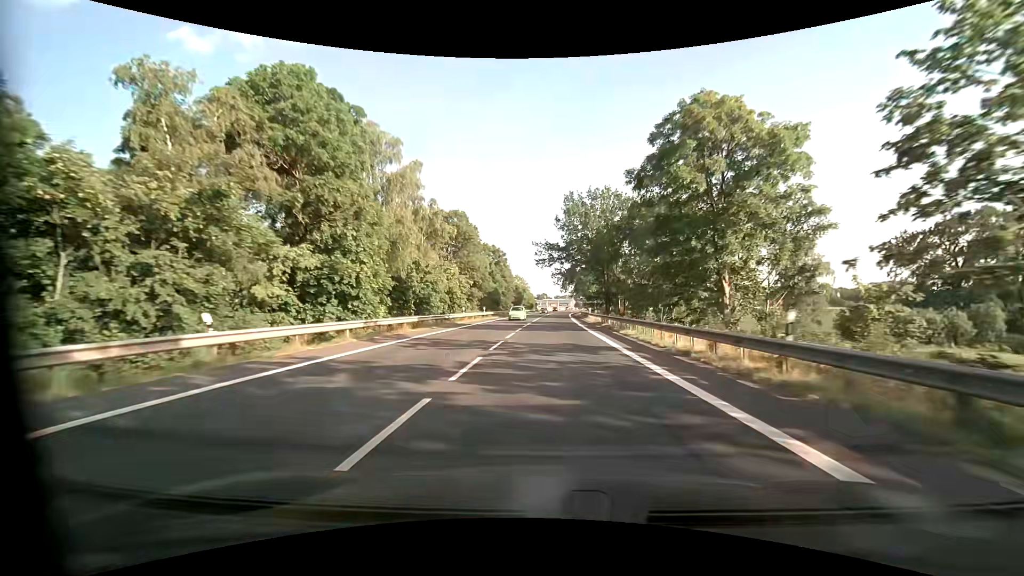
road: primary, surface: asphalt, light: Day
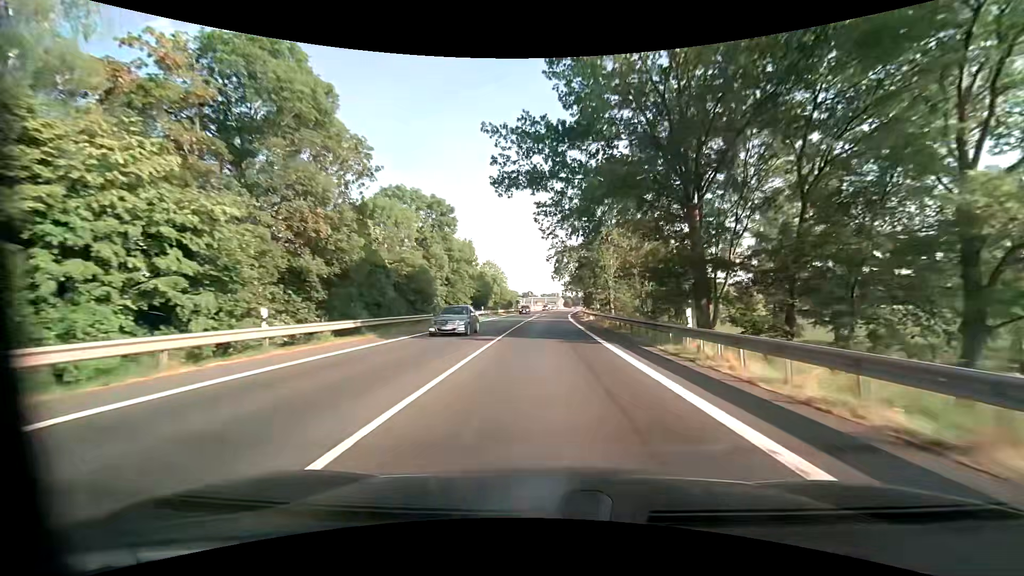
(+0.6, +45.2) m; +2°
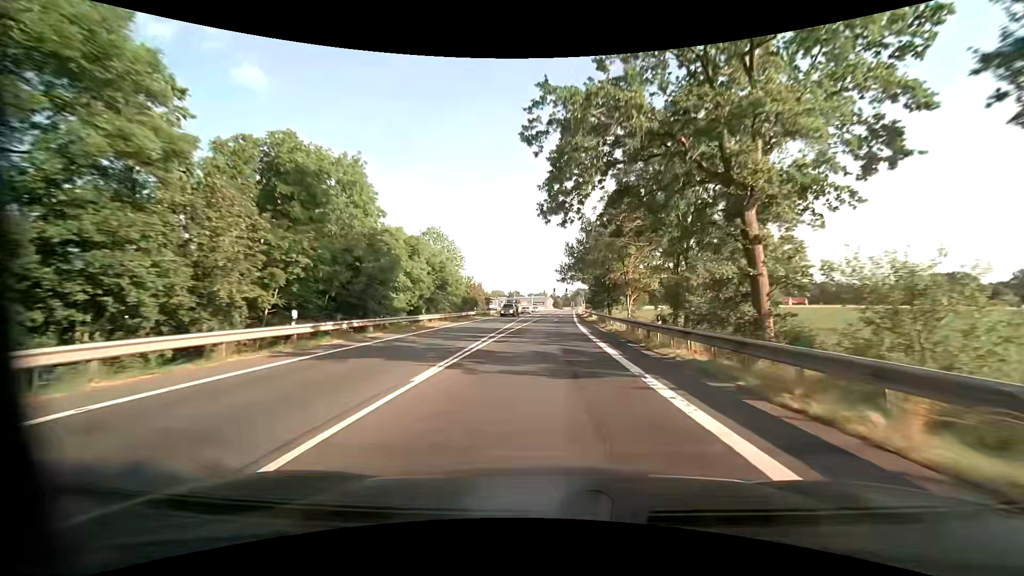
(+0.4, +45.3) m; +1°
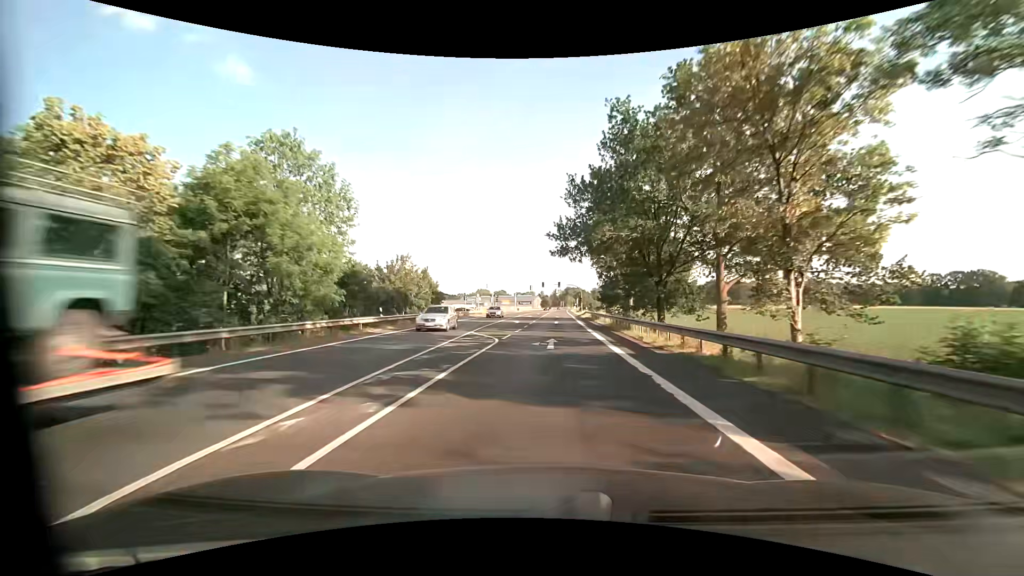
(+0.4, +34.0) m; +1°
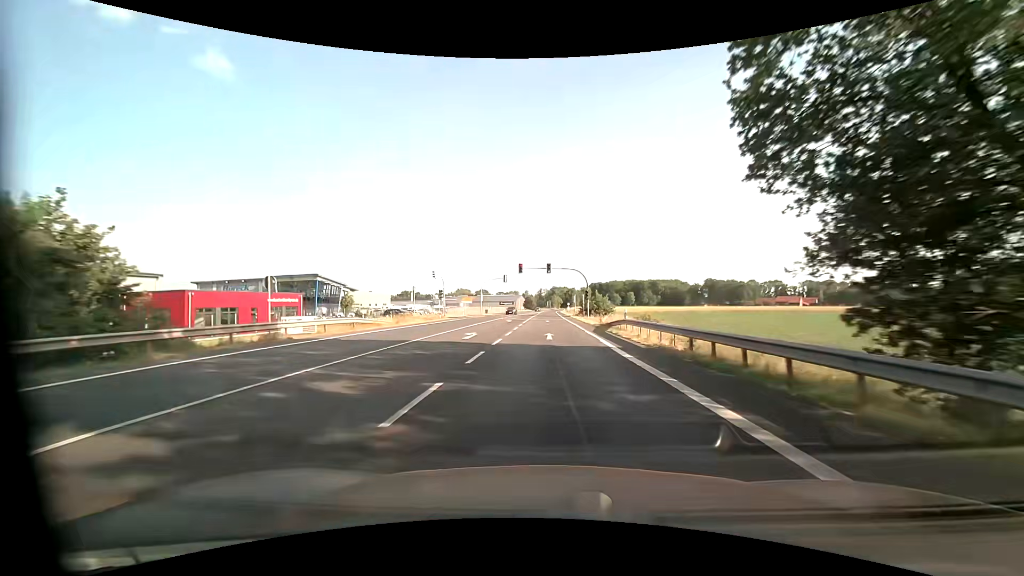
(+0.9, +45.3) m; +2°
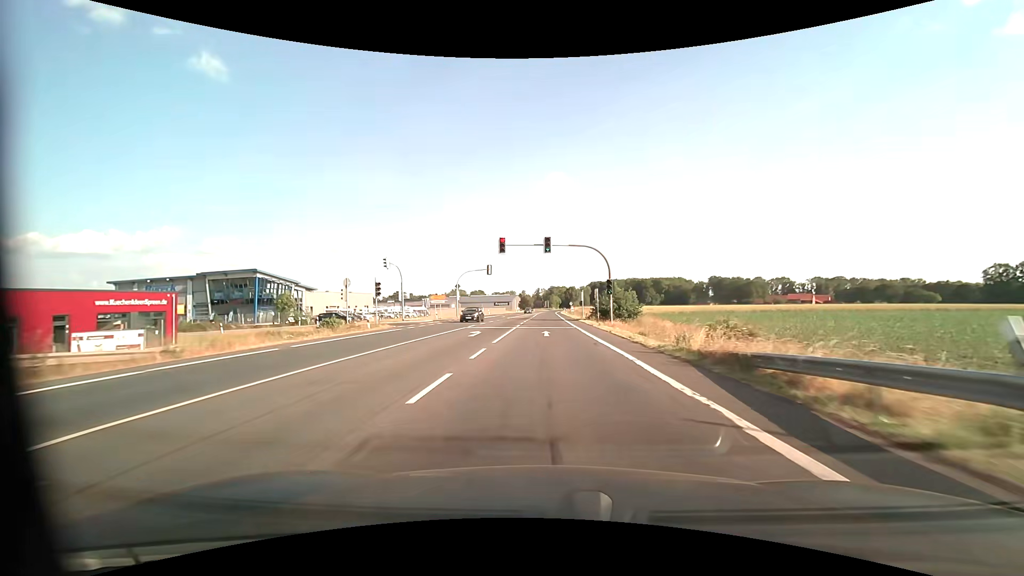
(0.0, +22.6) m; 0°
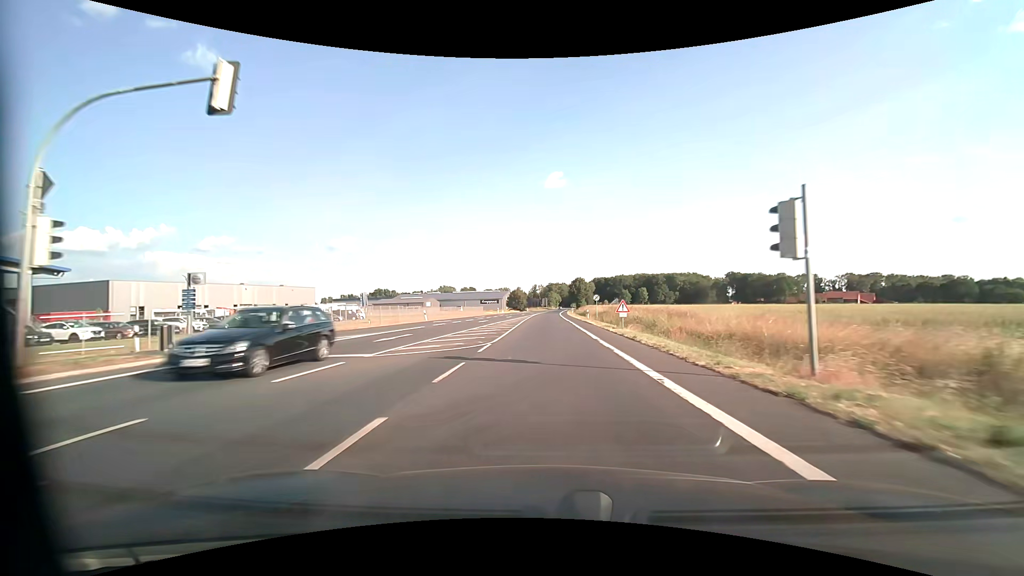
(-0.1, +56.4) m; 0°
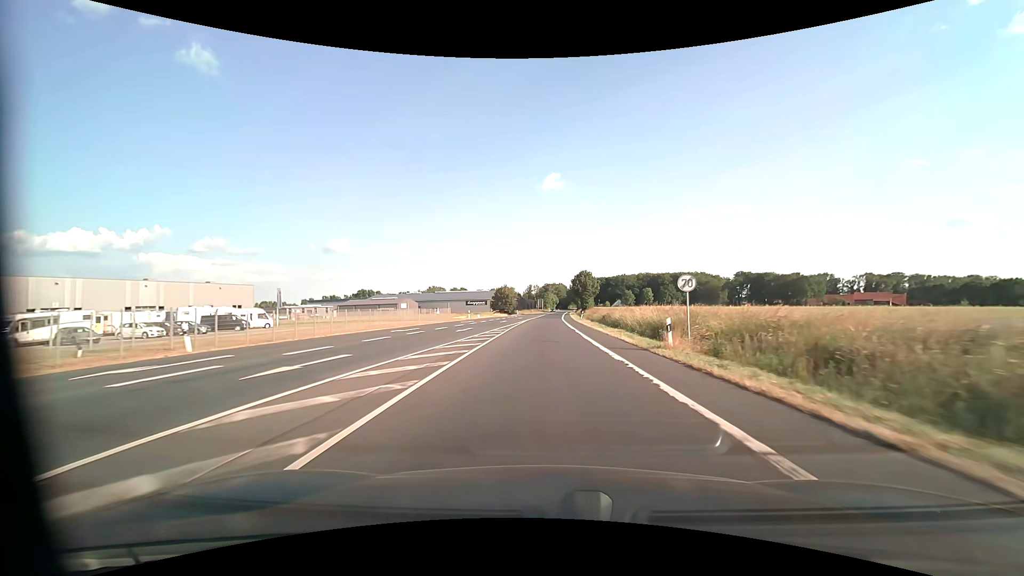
(+0.1, +34.3) m; 0°
(0, +10) (0, +20) (0, +30) (0, +40) (0, +50) (+1, +60) (+1, +70) (+1, +80) (+2, +90) (+2, +100) m
